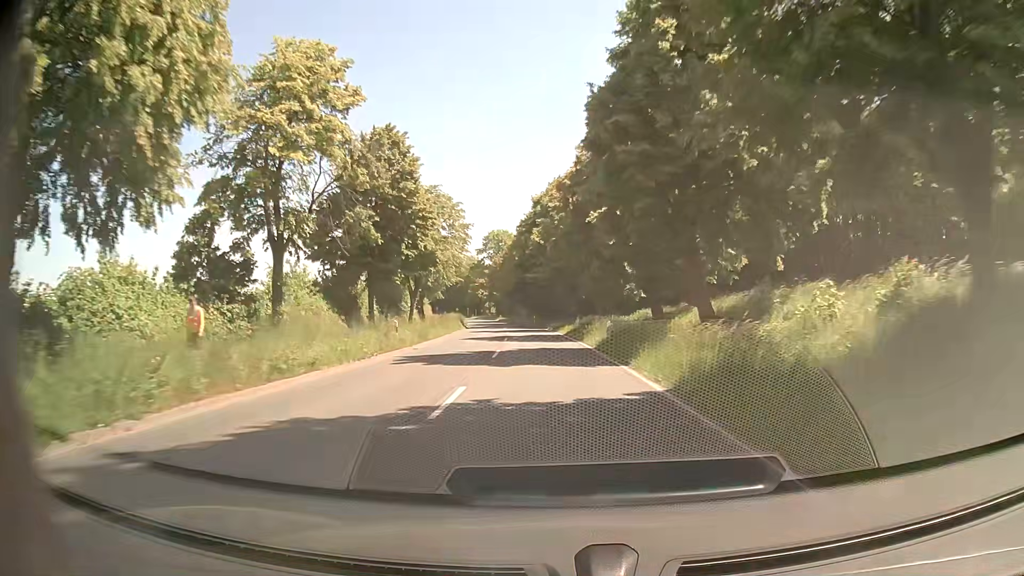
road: secondary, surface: asphalt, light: Day
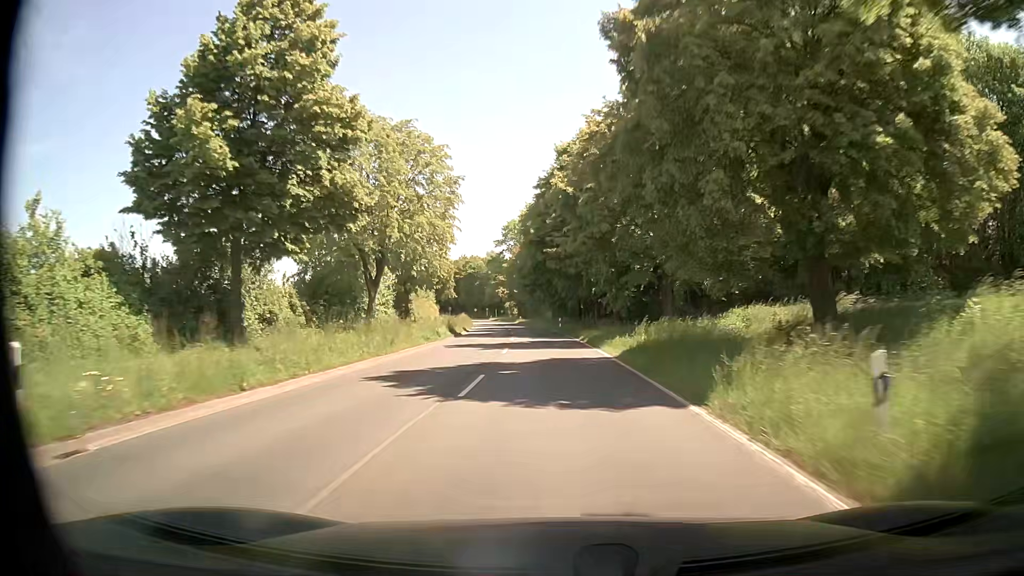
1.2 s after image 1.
(-0.6, +21.6) m; -3°
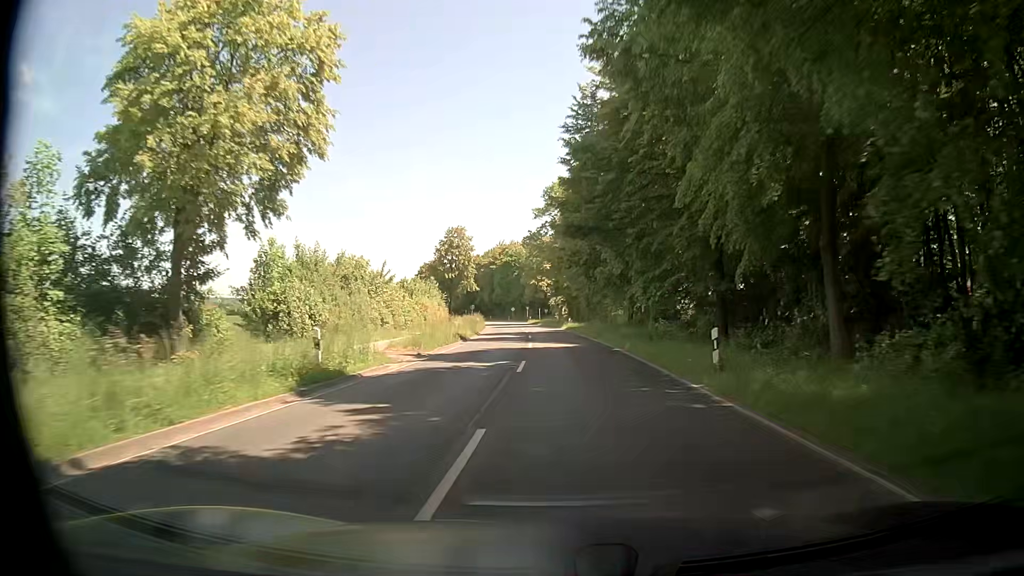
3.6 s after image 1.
(-1.9, +43.1) m; -5°
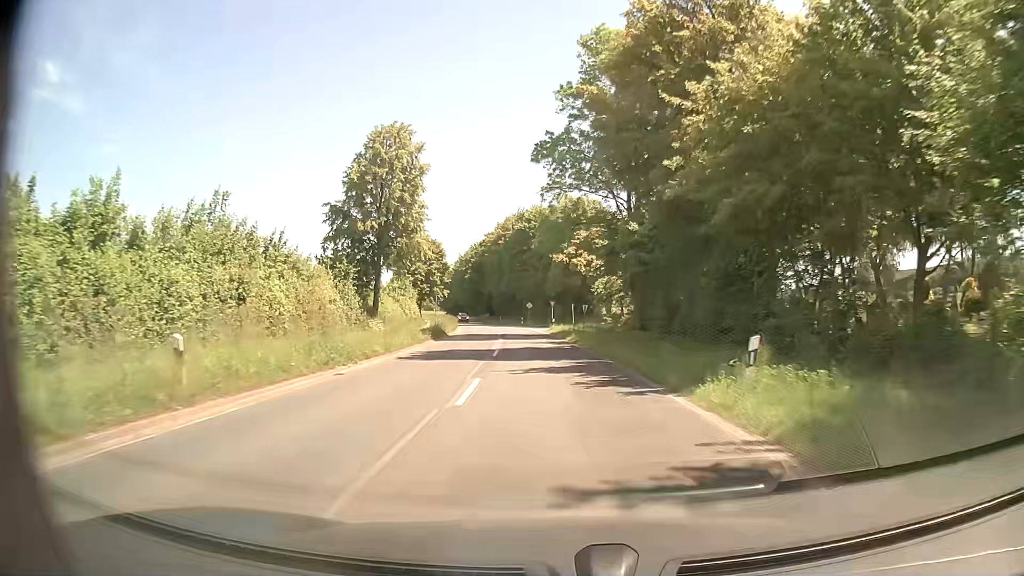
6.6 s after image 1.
(-1.1, +54.0) m; -3°
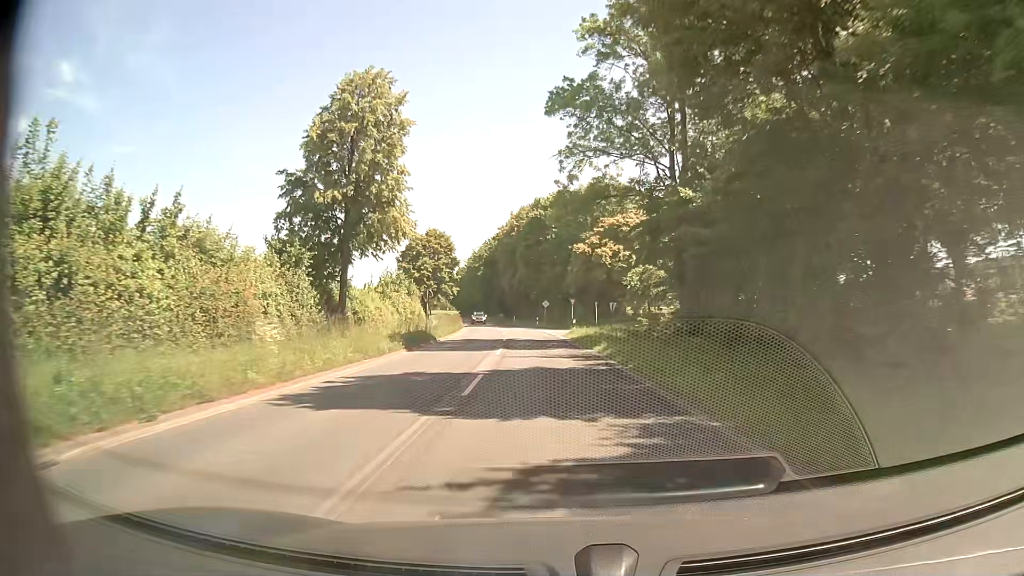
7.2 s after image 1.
(0.0, +10.8) m; -1°
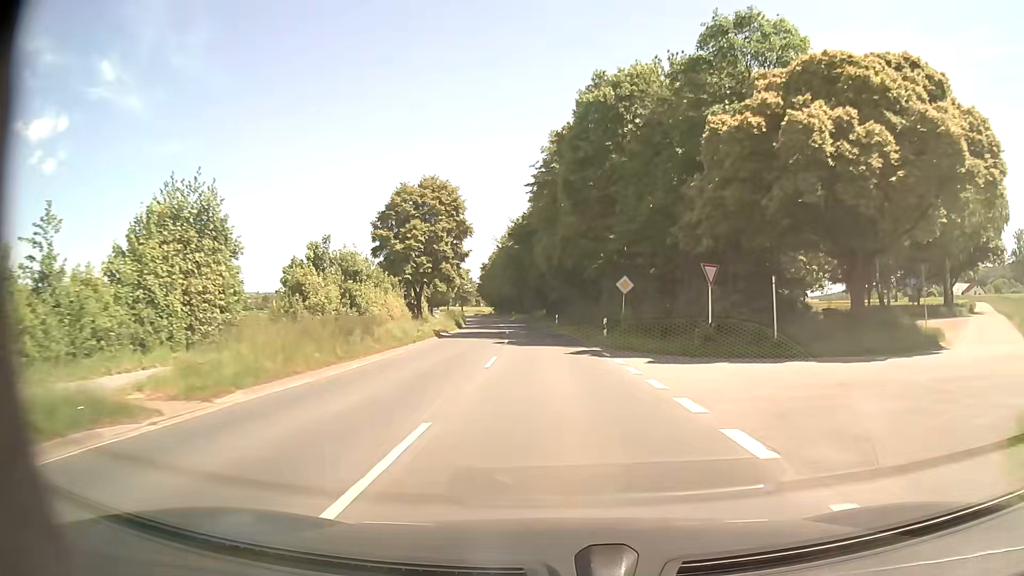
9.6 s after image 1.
(-1.7, +43.2) m; -4°
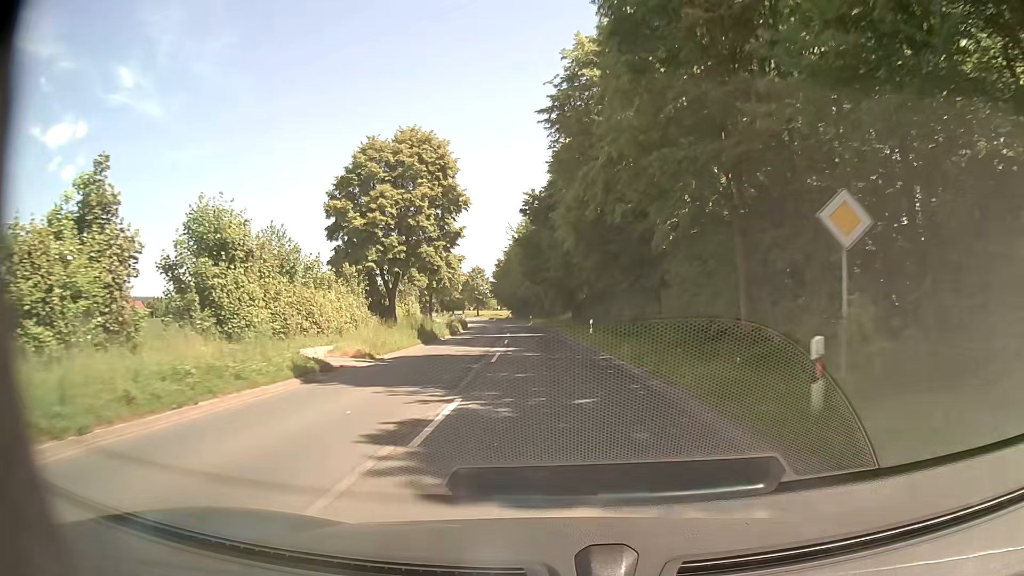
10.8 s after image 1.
(-0.4, +21.6) m; -2°
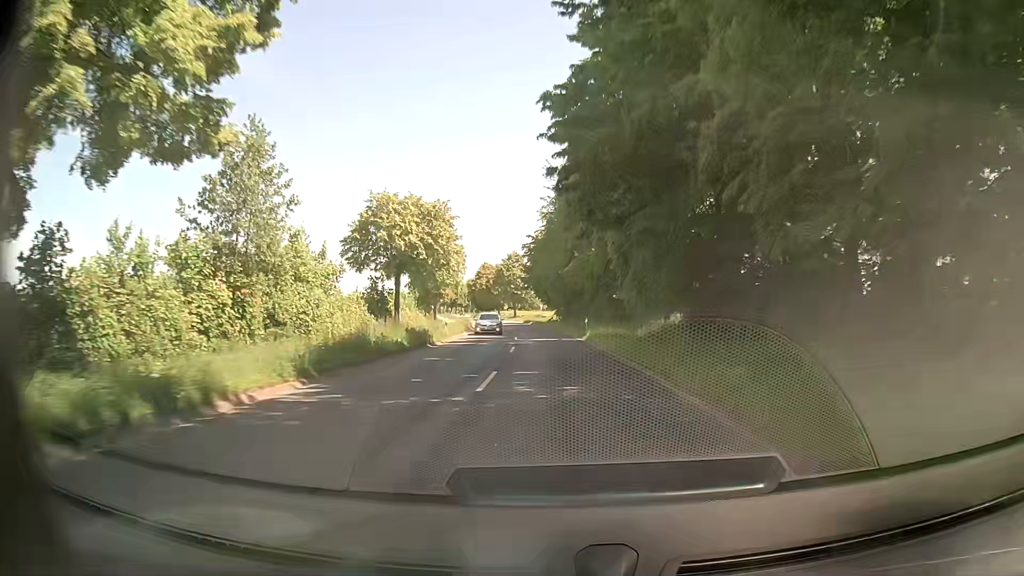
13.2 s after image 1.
(-1.7, +43.0) m; -4°
(0, +10) (0, +20) (-1, +30) (-1, +40) (-2, +50) (-2, +60) (-3, +70) (-5, +80) (-6, +90) (-8, +100) m
